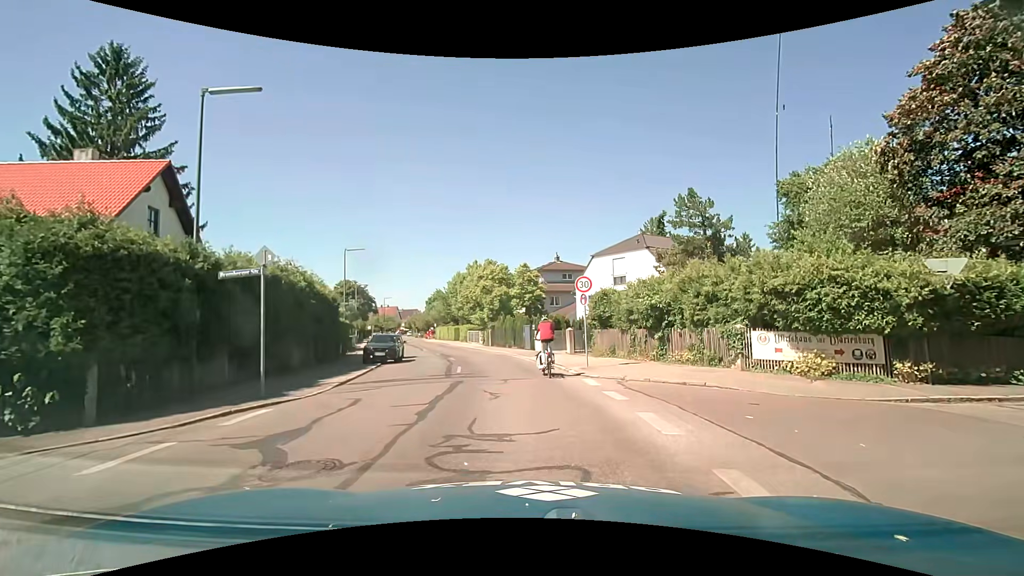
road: tertiary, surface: asphalt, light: Day
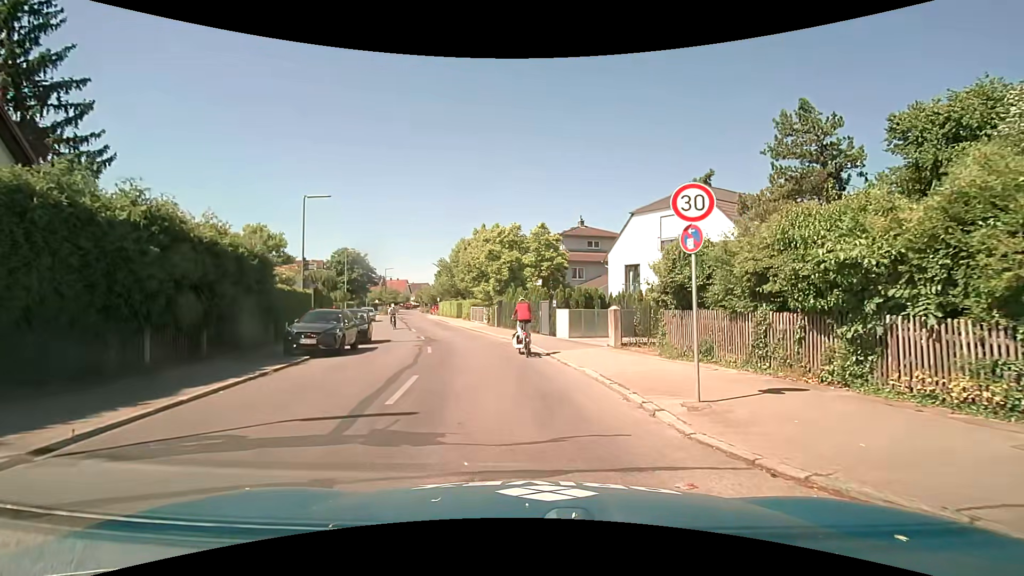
(+0.2, +9.9) m; 0°
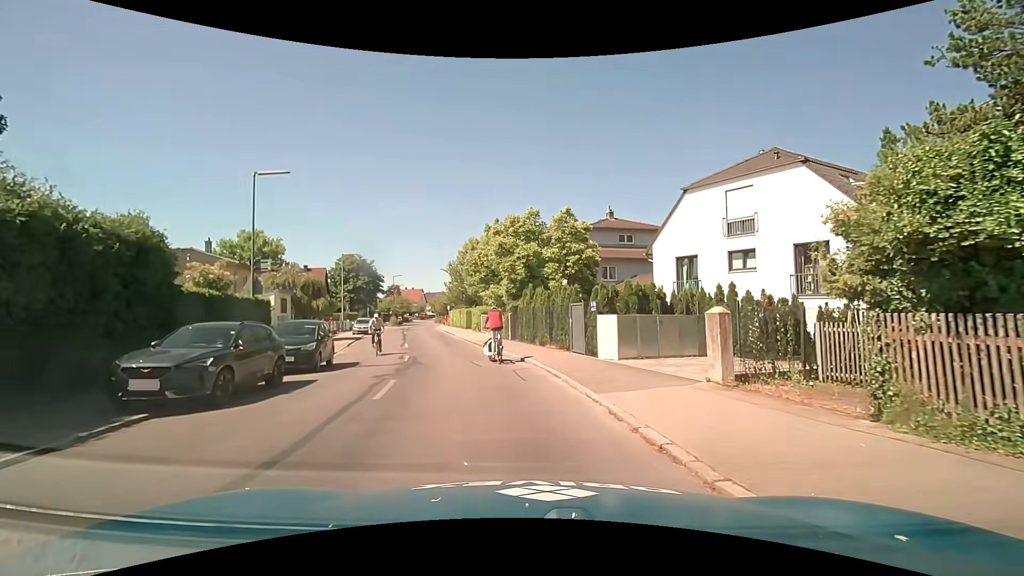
(0.0, +7.6) m; -2°
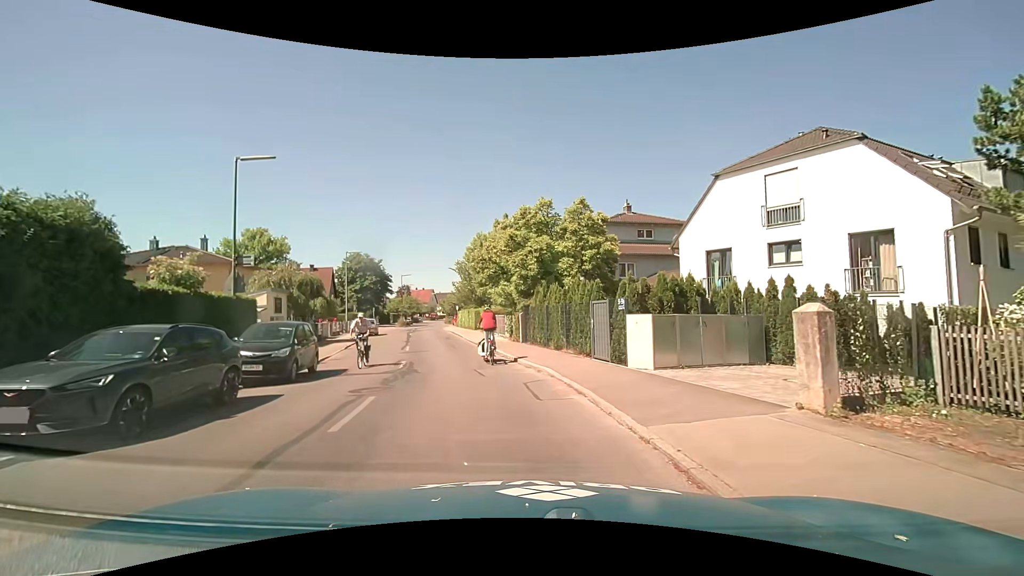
(0.0, +2.5) m; -1°
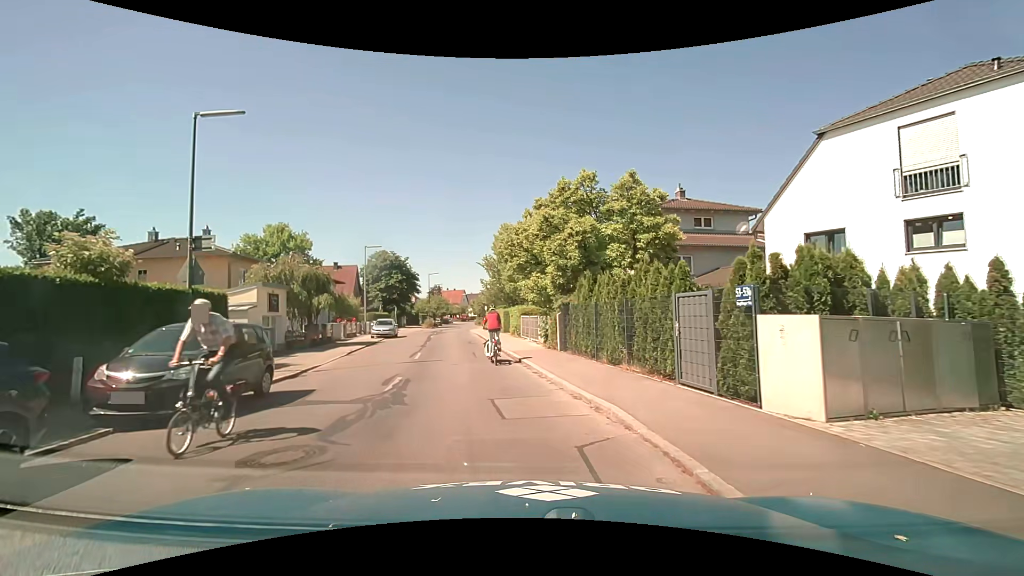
(-0.1, +5.2) m; -4°
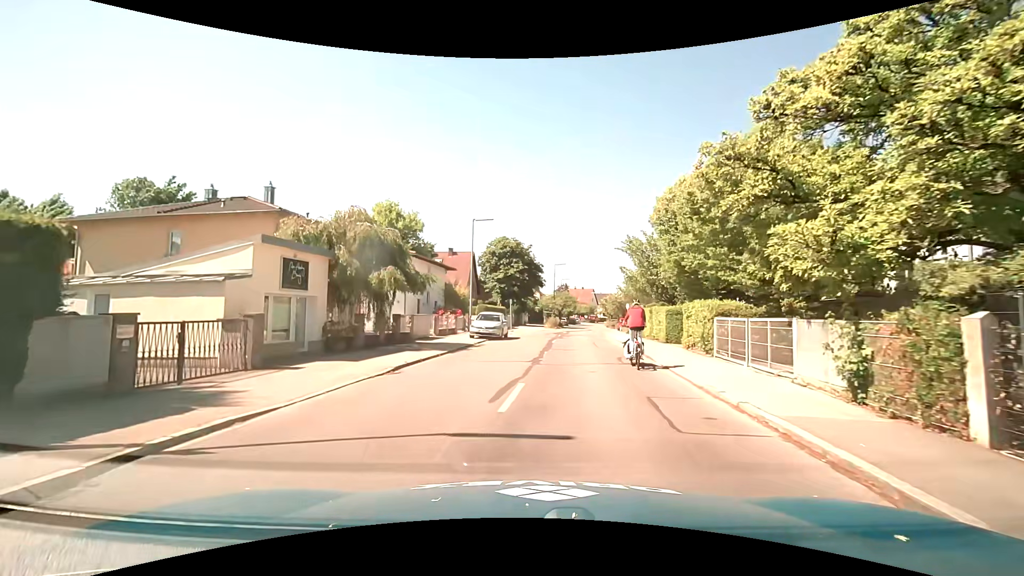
(-1.7, +12.4) m; -14°
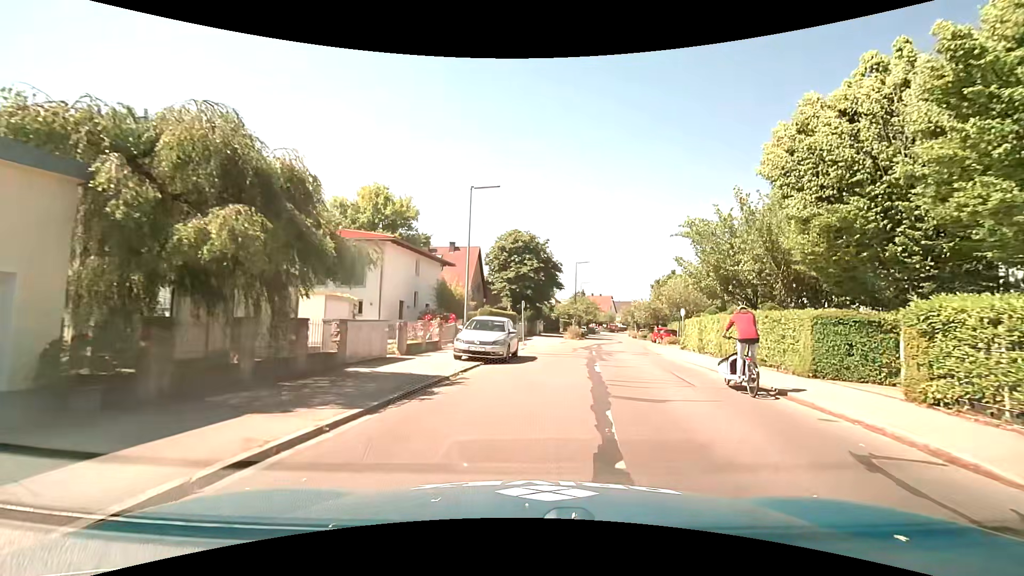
(-0.5, +11.0) m; -2°
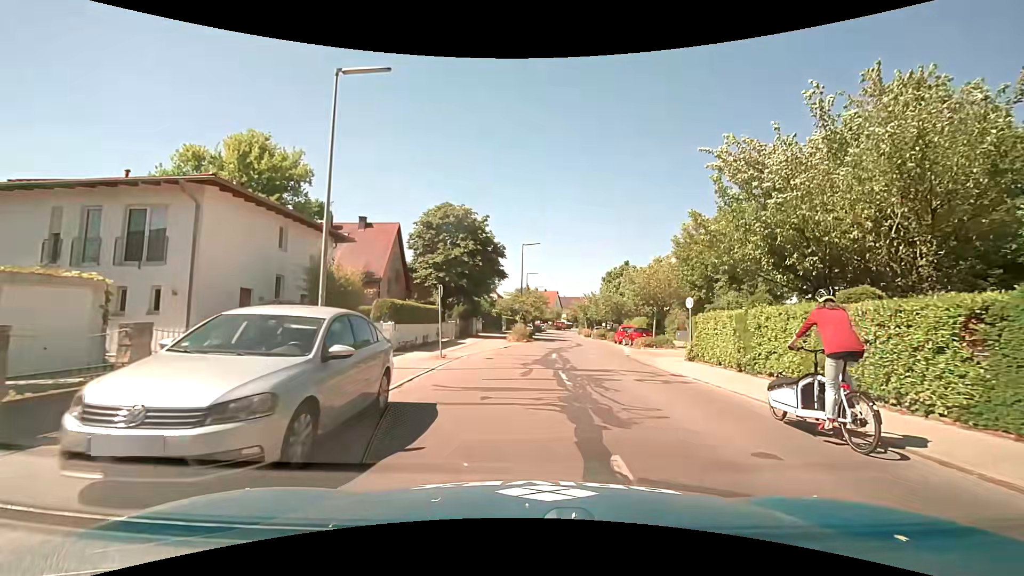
(+0.7, +11.8) m; +6°
(0, +10) (+1, +20) (+3, +30) (+5, +40) (+6, +50) (+6, +60) (+6, +70) (+6, +79) (+7, +89) (+9, +99) m
